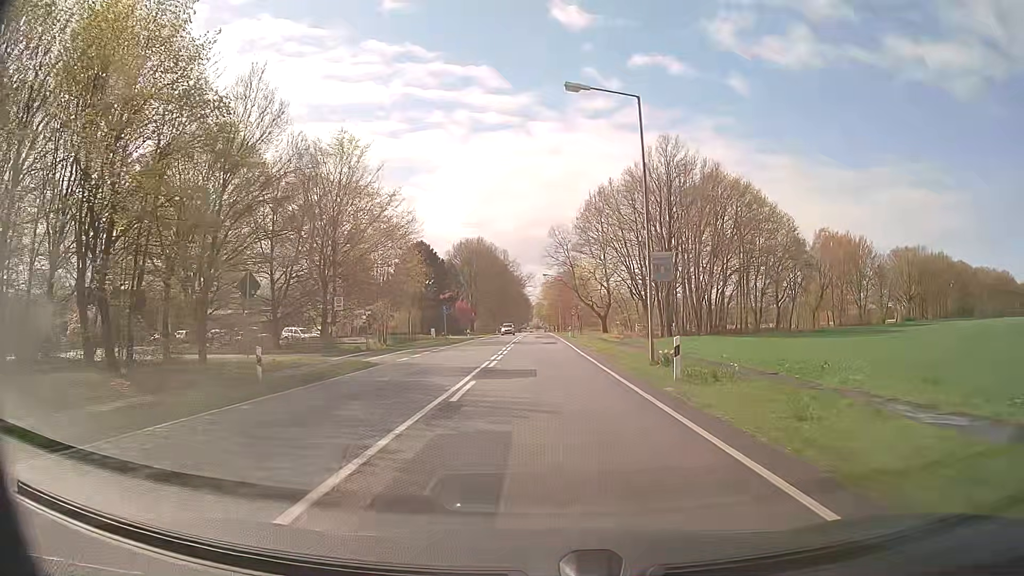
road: primary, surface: asphalt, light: Day
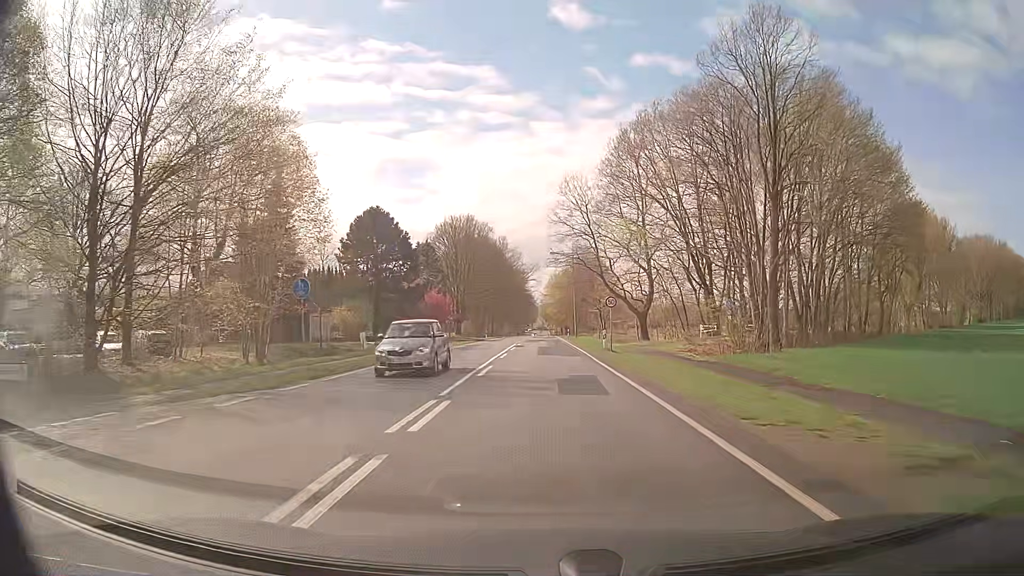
(-0.1, +31.8) m; 0°
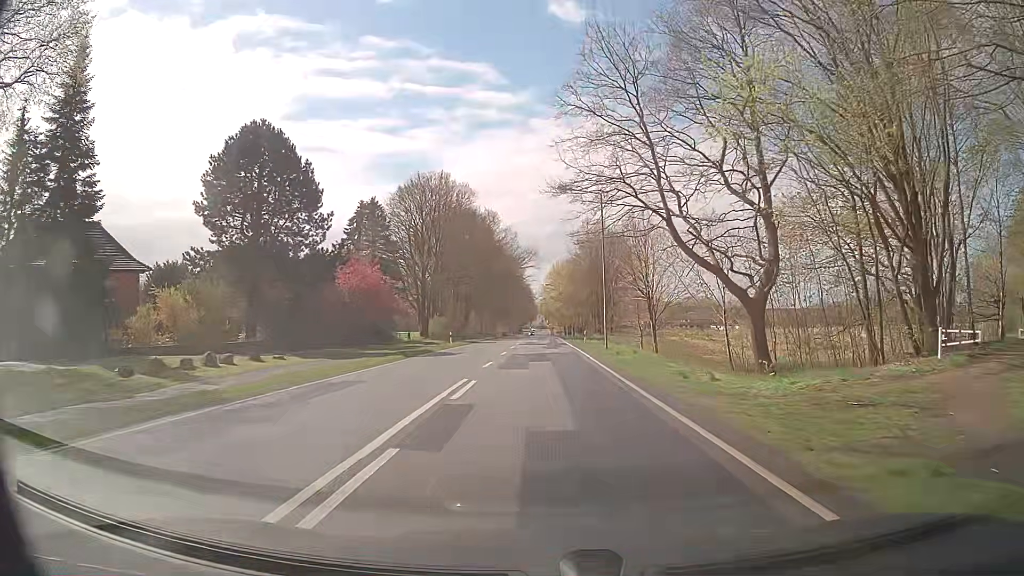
(0.0, +32.5) m; 0°
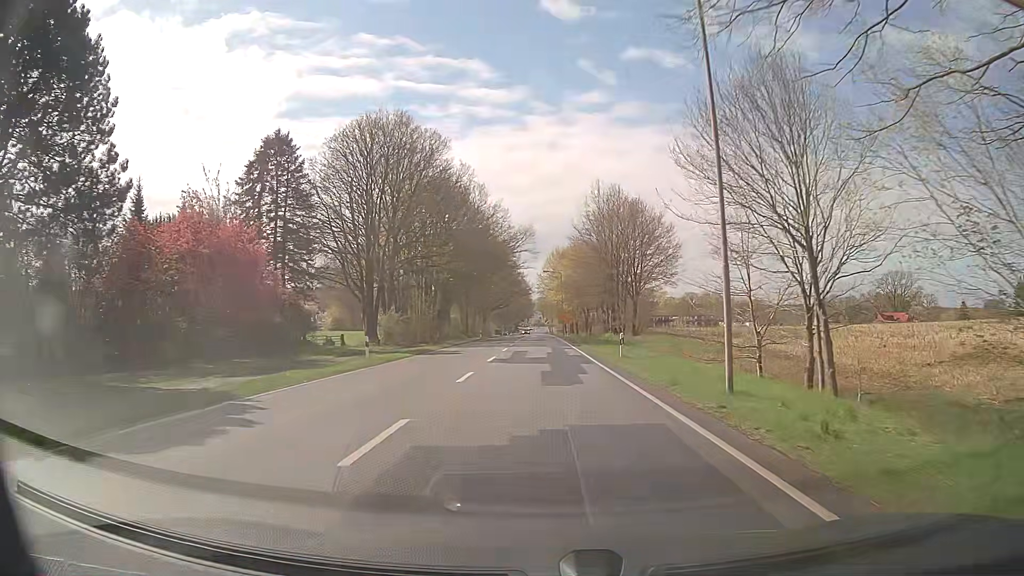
(+0.1, +24.4) m; 0°
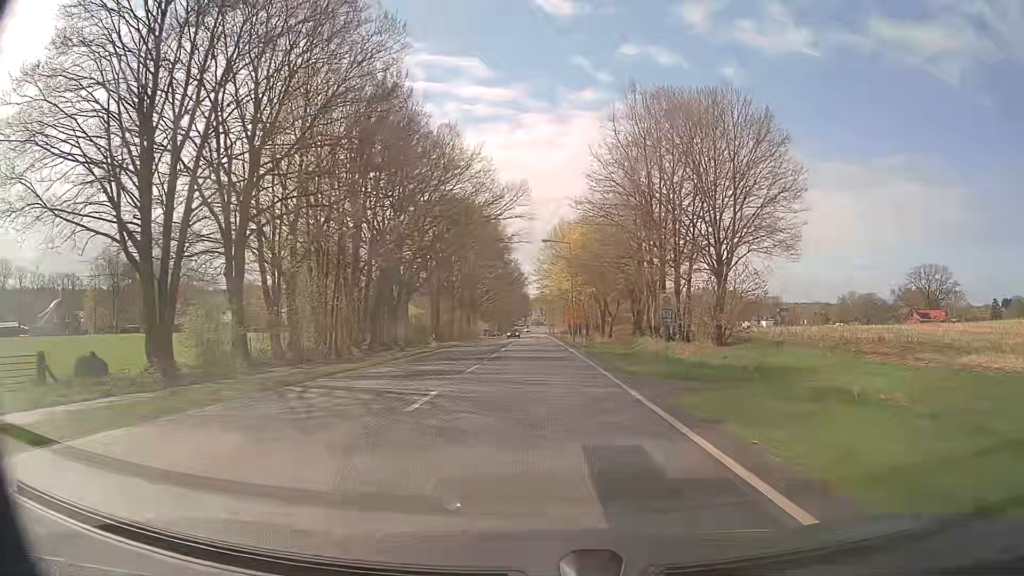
(0.0, +33.0) m; 0°
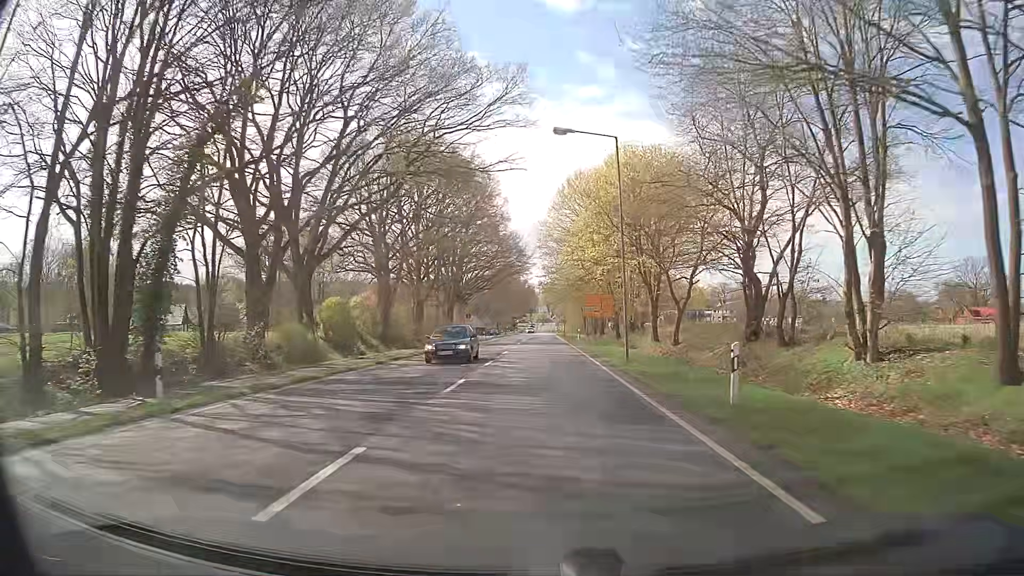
(-0.1, +33.6) m; 0°
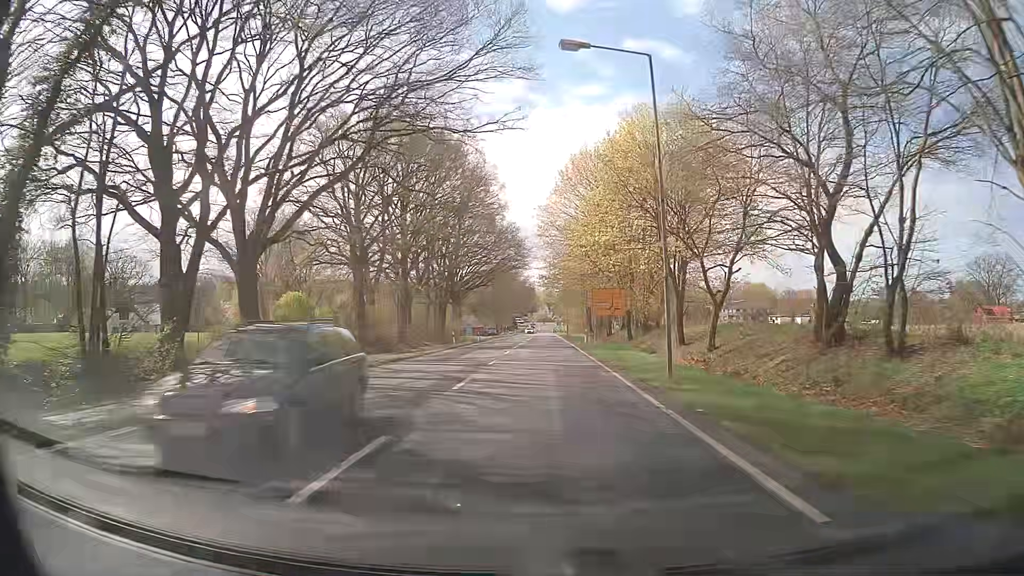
(0.0, +8.5) m; 0°
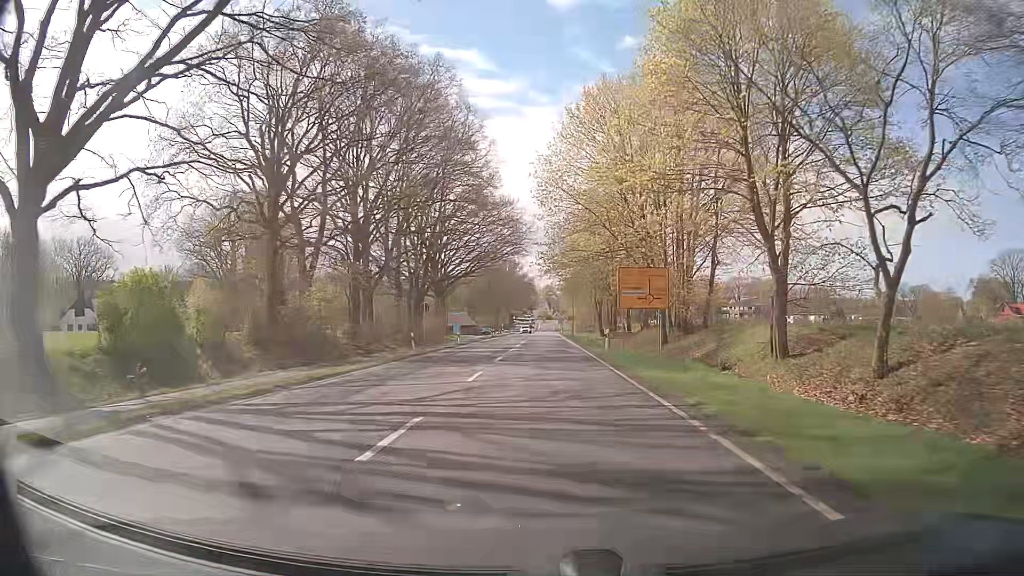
(0.0, +16.9) m; 0°
(0, +10) (0, +20) (0, +30) (0, +40) (0, +50) (0, +60) (0, +70) (0, +80) (0, +90) (0, +100) m
